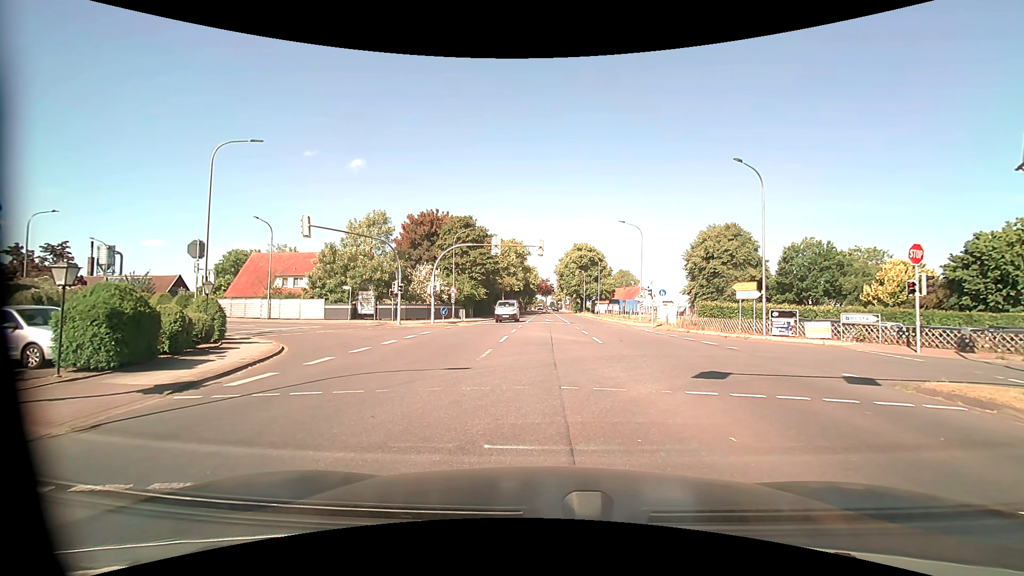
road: tertiary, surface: asphalt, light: Day
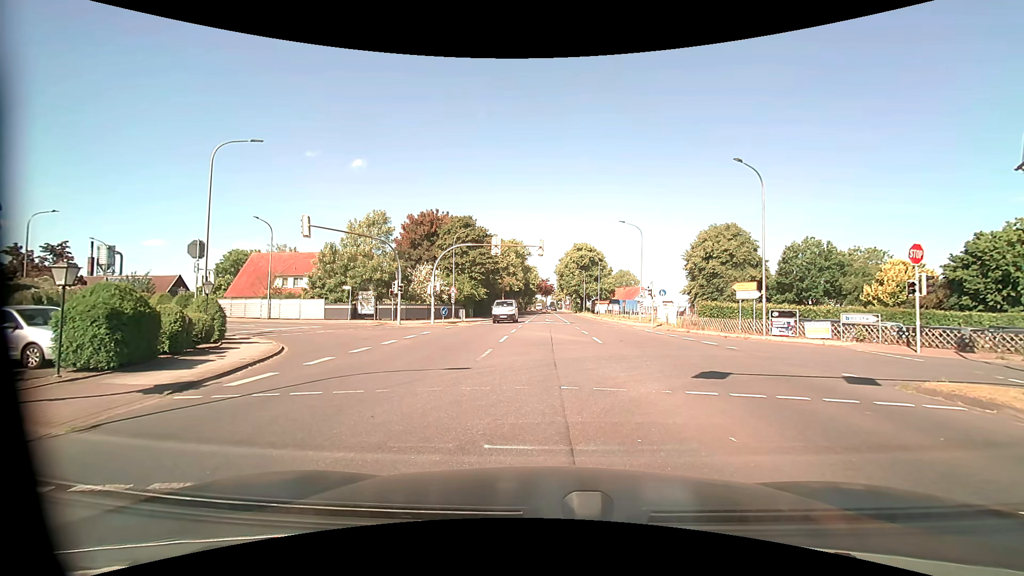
(0.0, 0.0) m; 0°
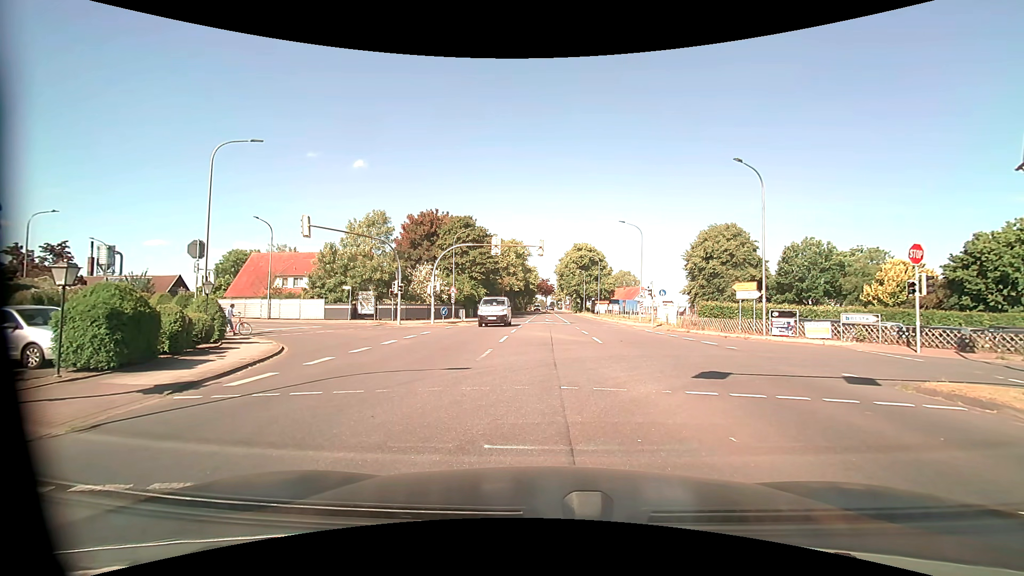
(0.0, 0.0) m; 0°
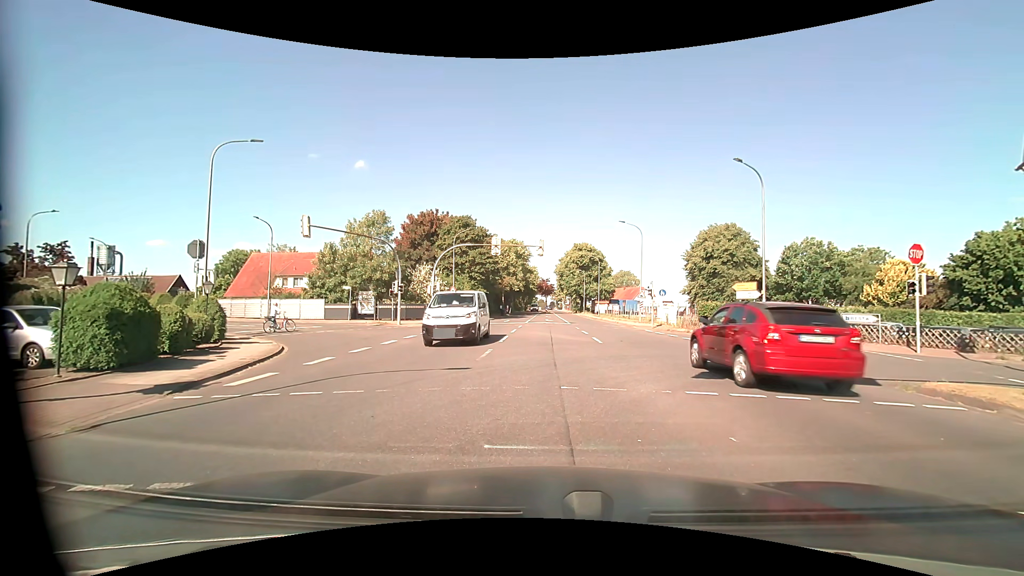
(0.0, 0.0) m; 0°
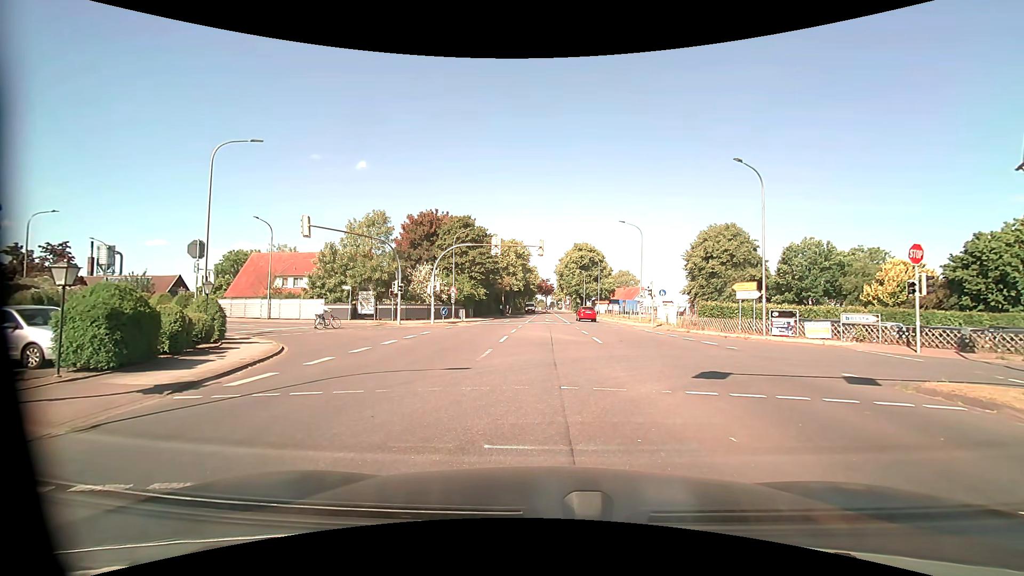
(0.0, 0.0) m; 0°
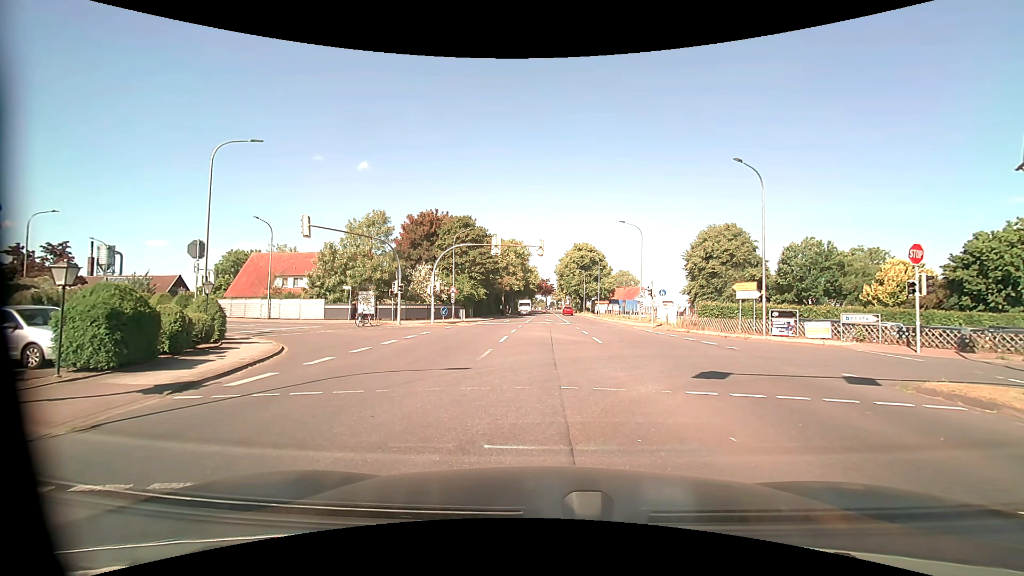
(0.0, 0.0) m; 0°
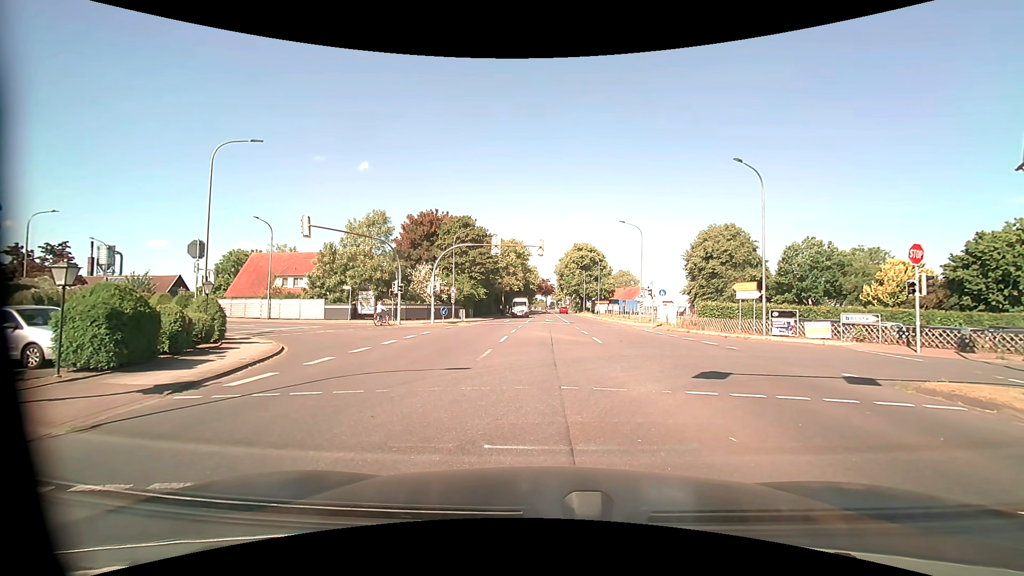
(0.0, 0.0) m; 0°
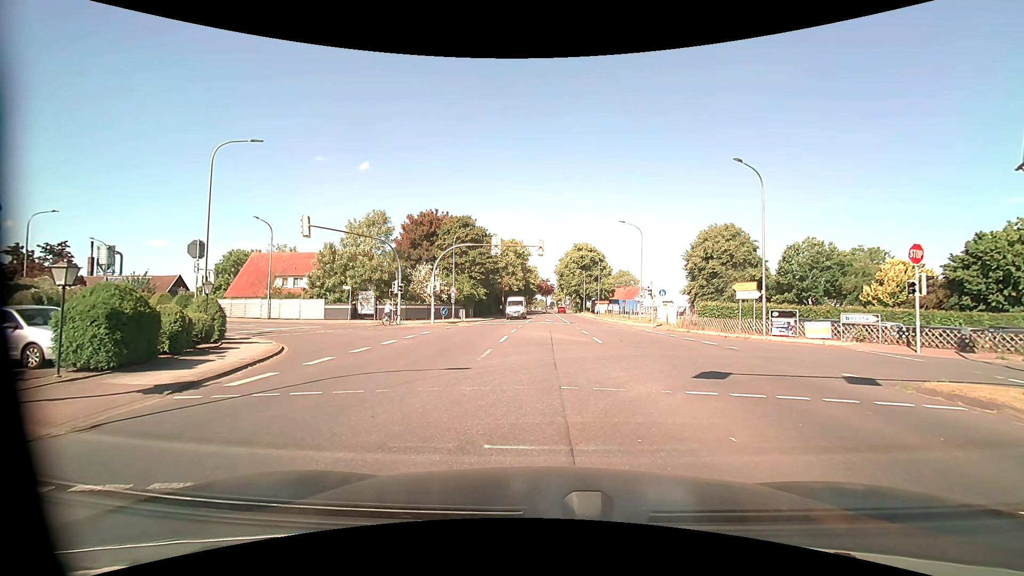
(0.0, 0.0) m; 0°
(0, +10) (-1, +20) (-6, +29) (-13, +35) (-22, +40) (-30, +45) (-39, +50) (-49, +53) (-58, +56) (-68, +59) m
